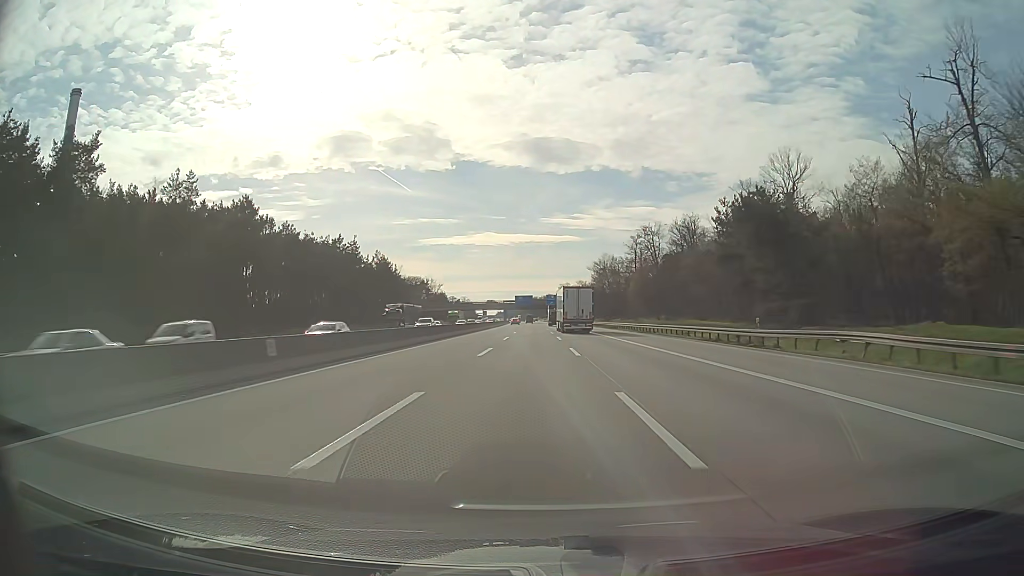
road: motorway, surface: asphalt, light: Day
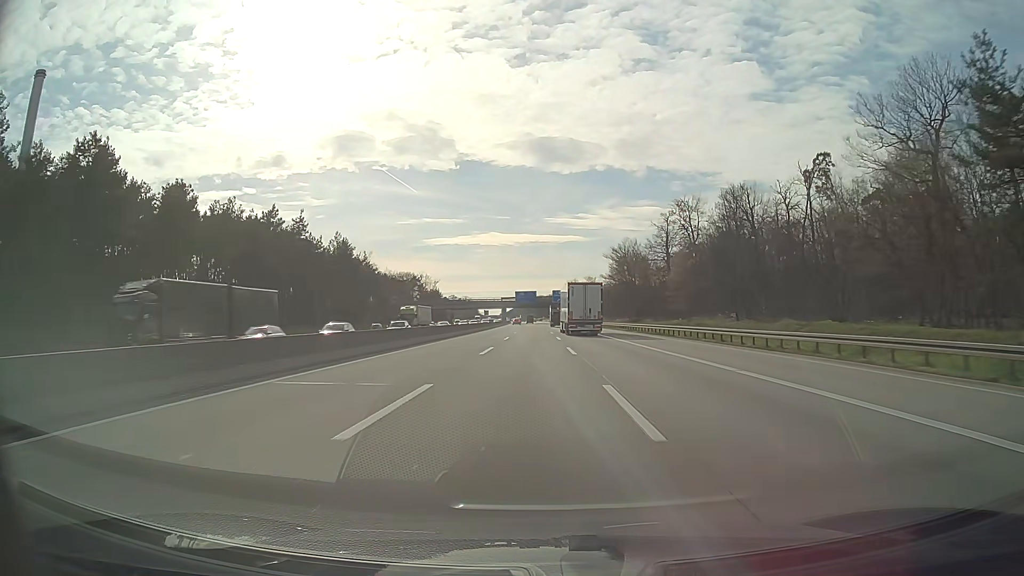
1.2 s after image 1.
(-0.1, +34.9) m; 0°
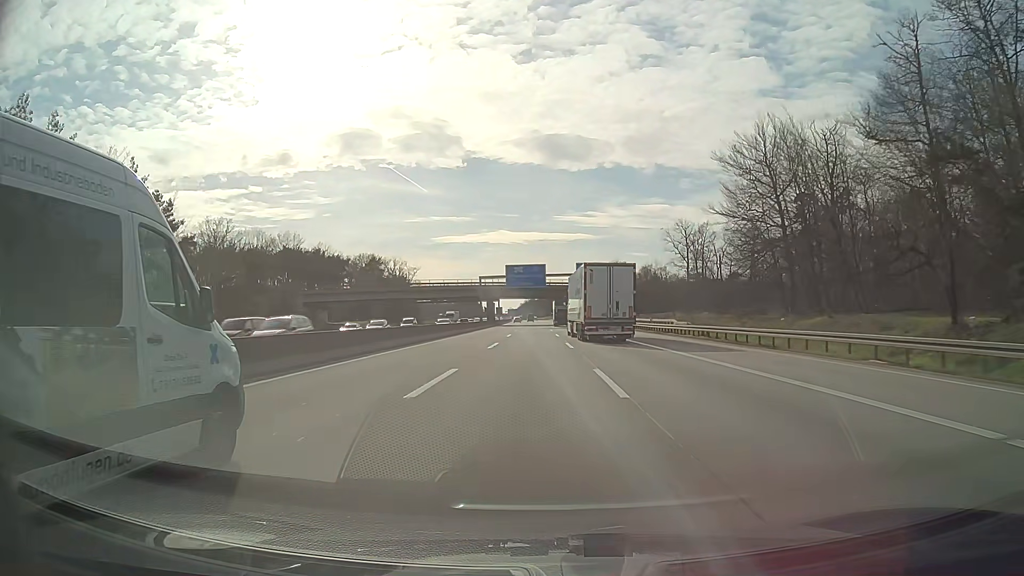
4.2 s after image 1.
(-0.8, +87.0) m; -1°
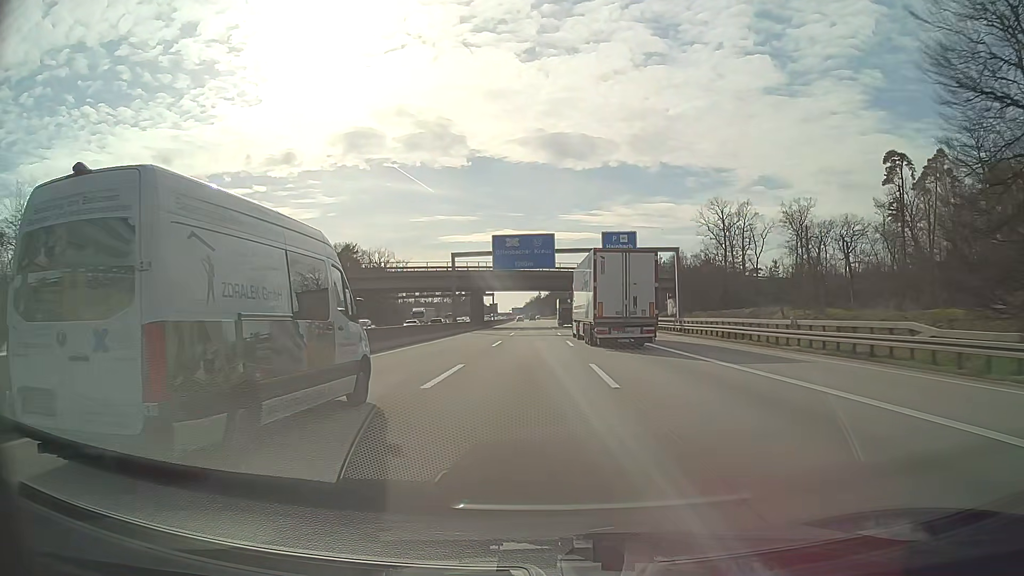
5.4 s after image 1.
(-0.2, +34.9) m; -1°
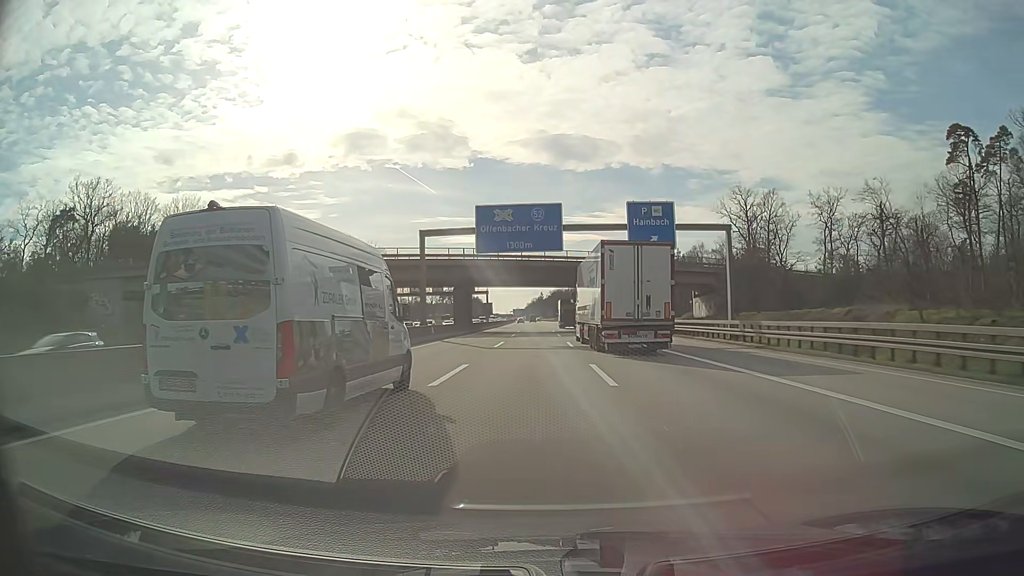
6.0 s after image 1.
(0.0, +17.4) m; 0°
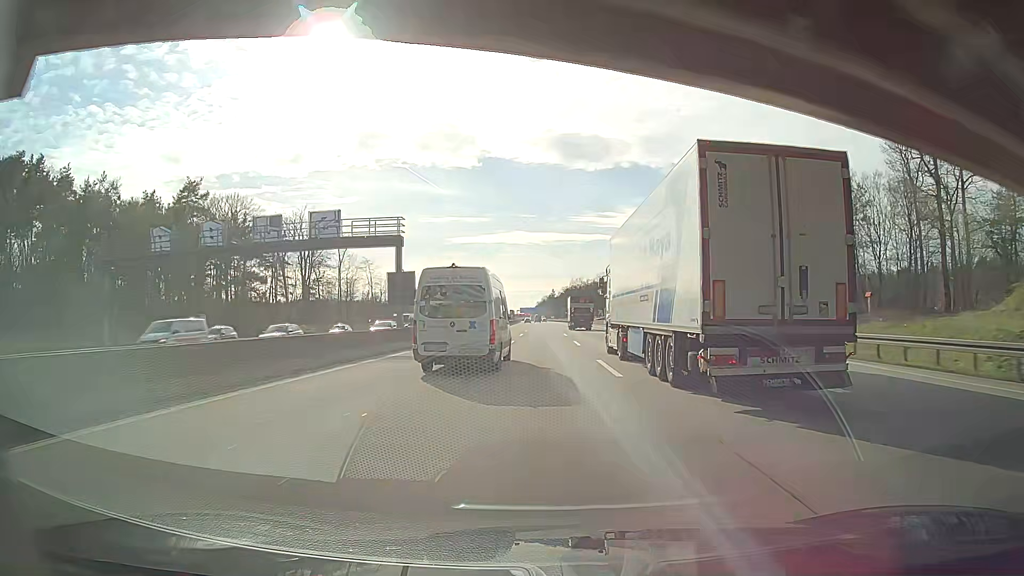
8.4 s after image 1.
(-0.4, +69.8) m; -1°
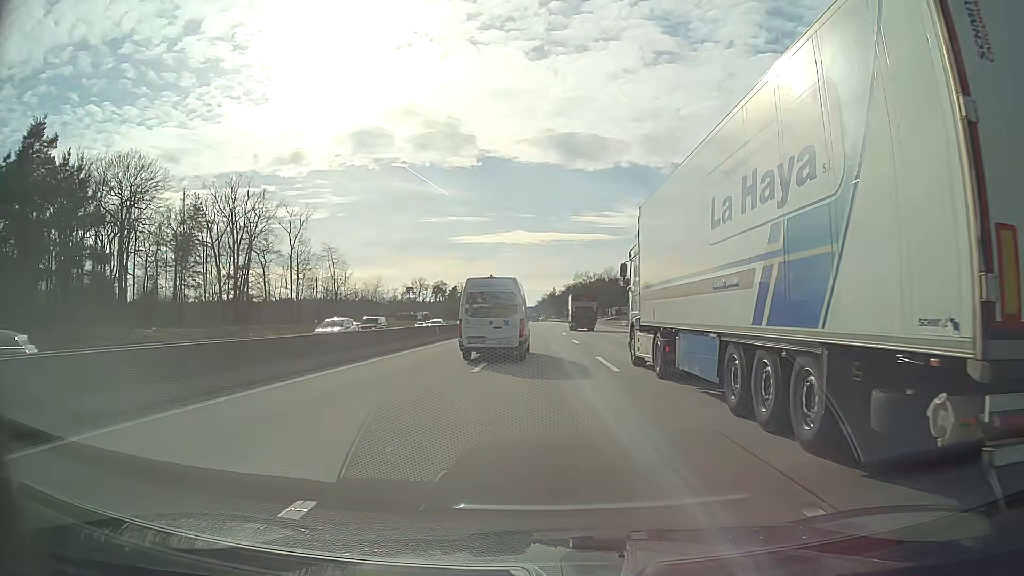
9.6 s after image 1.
(+0.2, +34.9) m; 0°
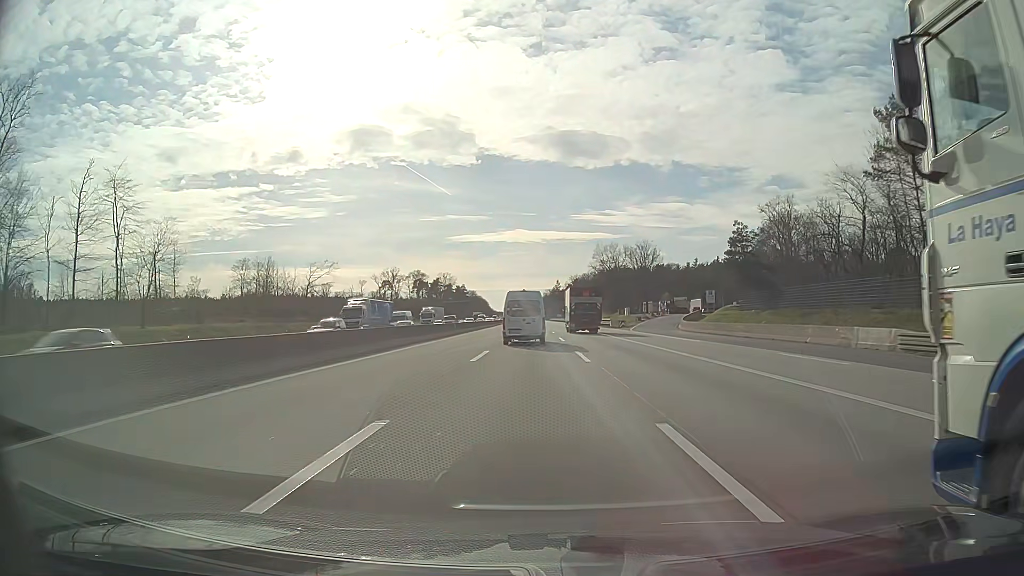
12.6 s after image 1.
(+0.1, +87.3) m; 0°
(0, +10) (0, +20) (0, +30) (0, +40) (0, +50) (0, +60) (-1, +70) (-1, +80) (-1, +90) (-1, +100) m
